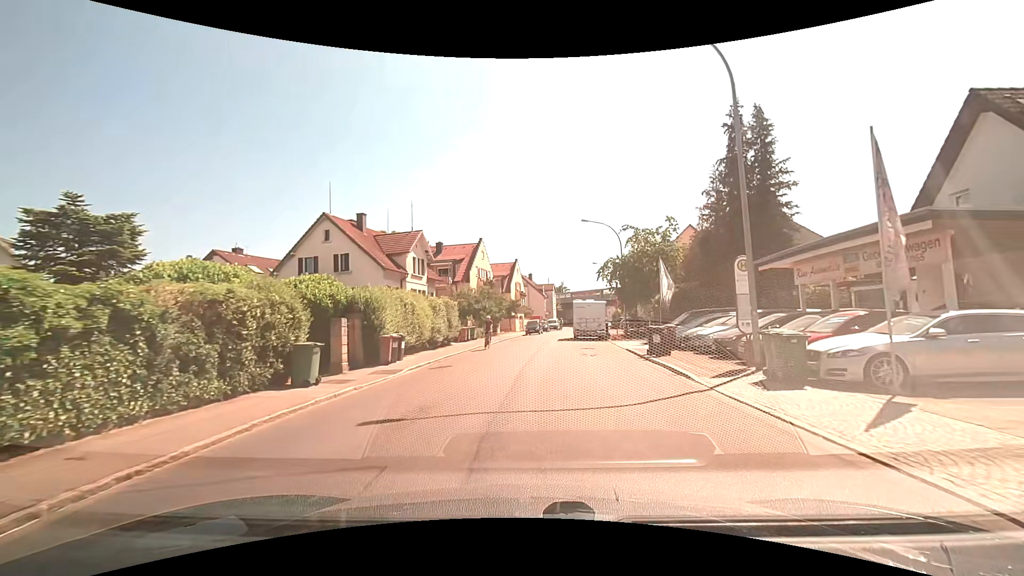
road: tertiary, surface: asphalt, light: Day
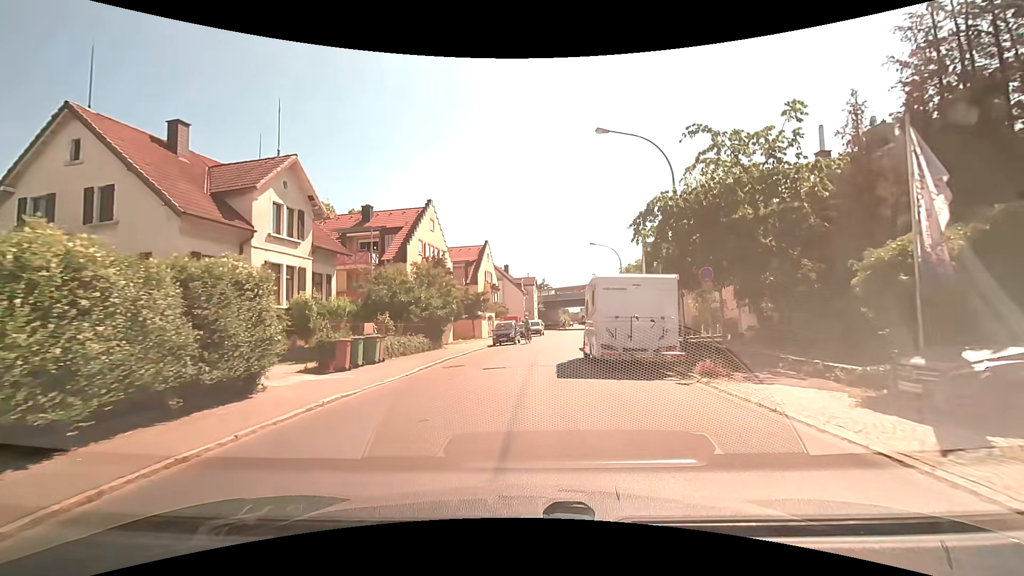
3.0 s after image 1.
(+0.6, +20.7) m; +3°
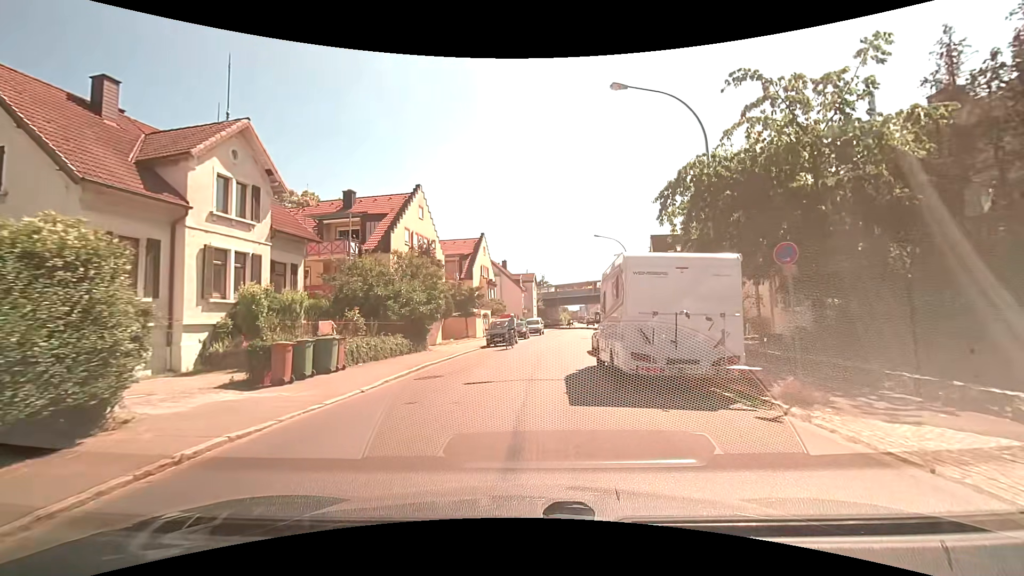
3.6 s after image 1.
(0.0, +4.1) m; 0°
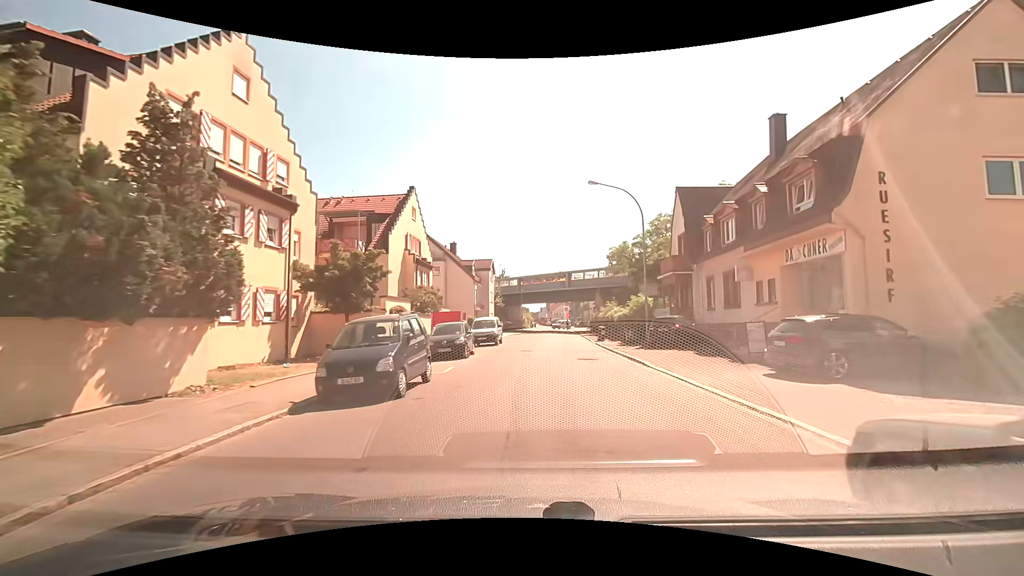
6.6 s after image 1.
(+0.6, +20.3) m; +4°
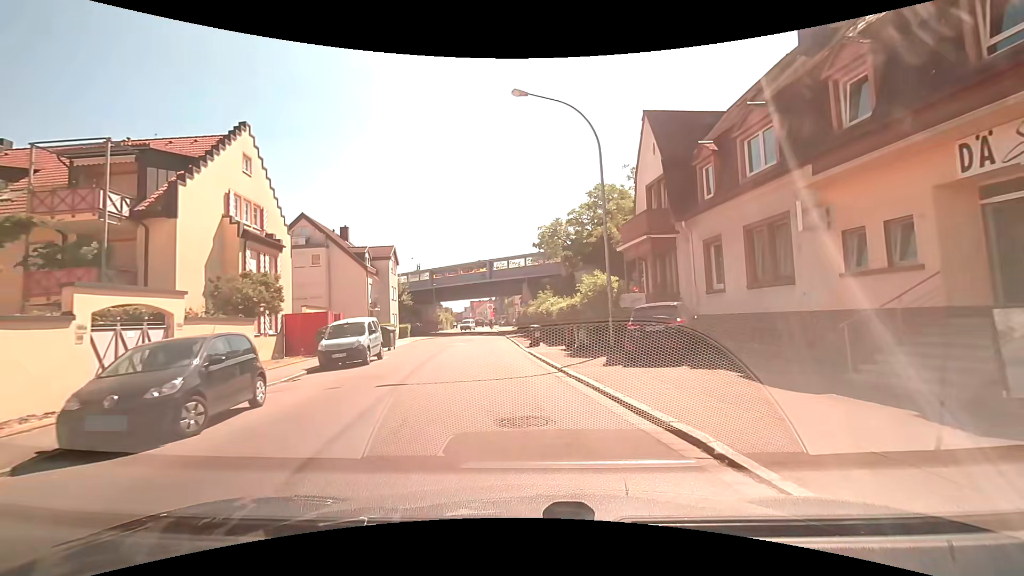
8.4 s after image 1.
(+1.1, +12.1) m; +8°
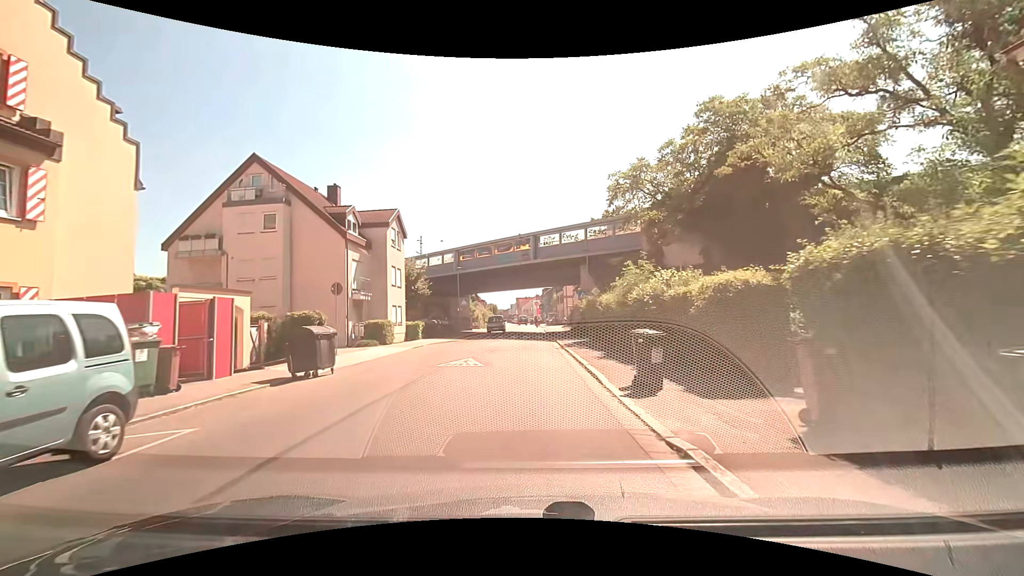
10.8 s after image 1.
(-0.8, +16.2) m; -5°
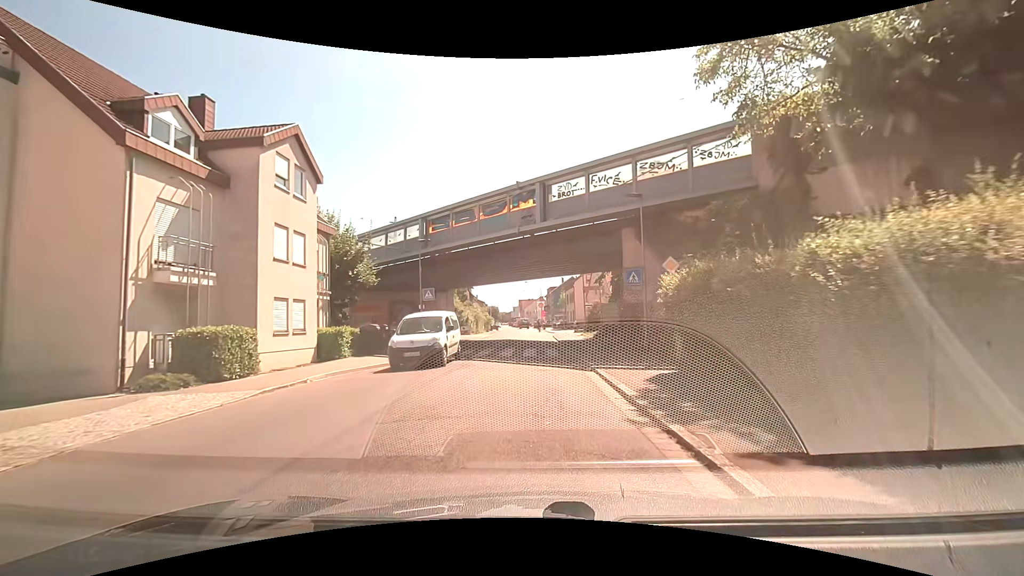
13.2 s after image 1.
(-0.1, +16.3) m; 0°
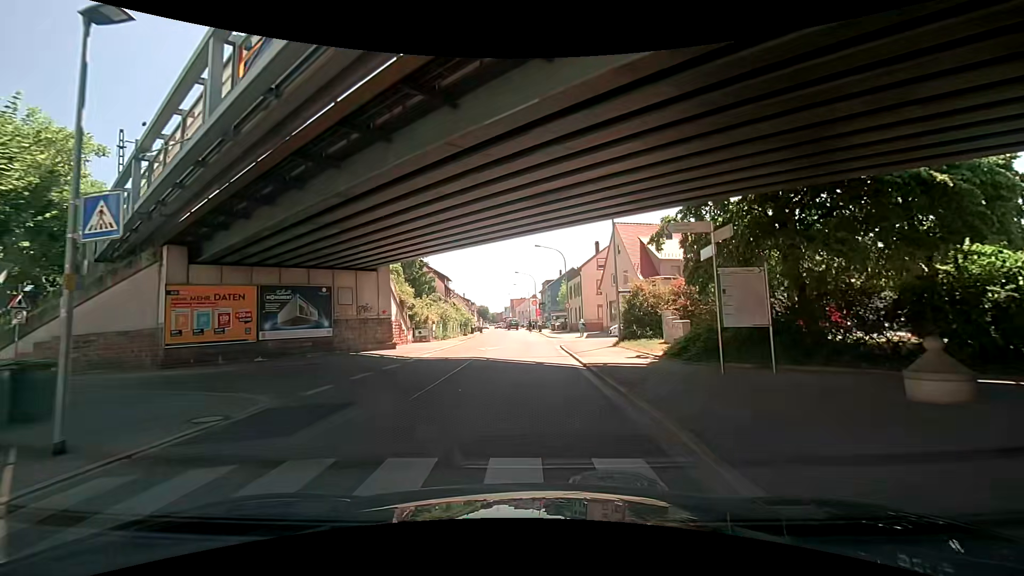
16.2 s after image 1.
(-0.1, +20.3) m; +1°
(0, +10) (0, +20) (0, +30) (0, +40) (-1, +50) (-1, +60) (-2, +70) (-2, +80) (-3, +90) (-3, +100) m
